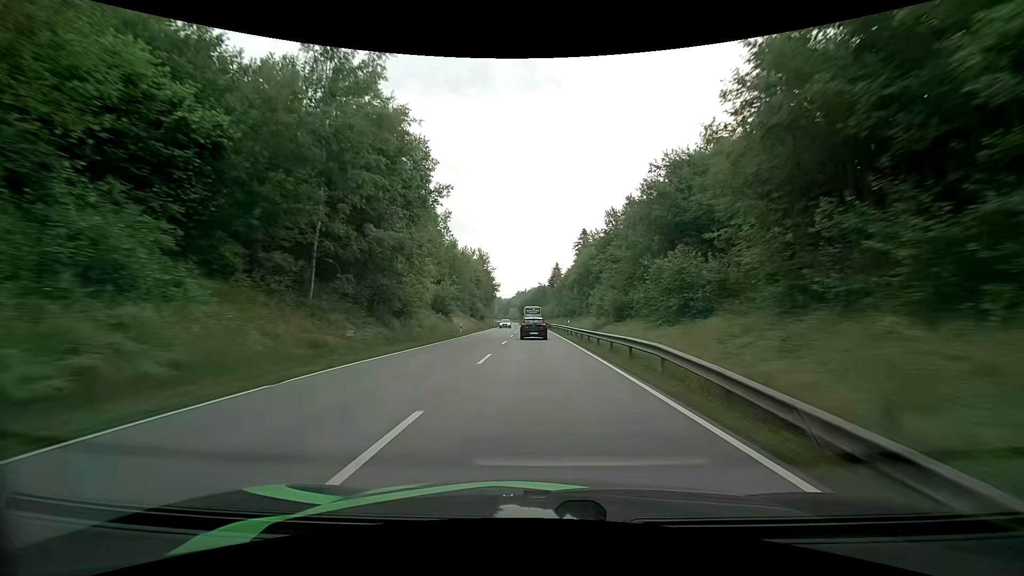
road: primary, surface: asphalt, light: Day
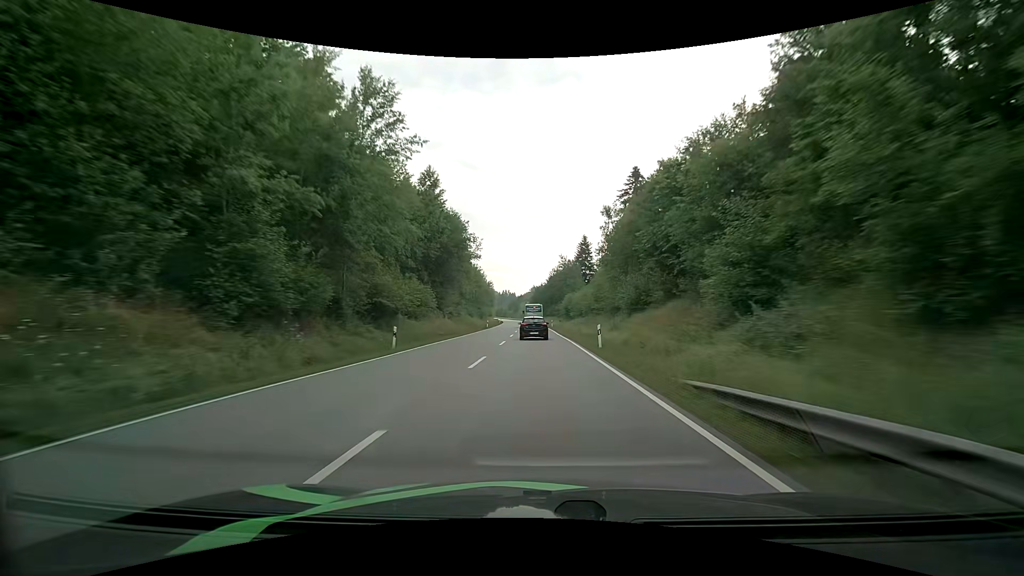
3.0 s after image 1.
(-0.7, +72.7) m; -2°
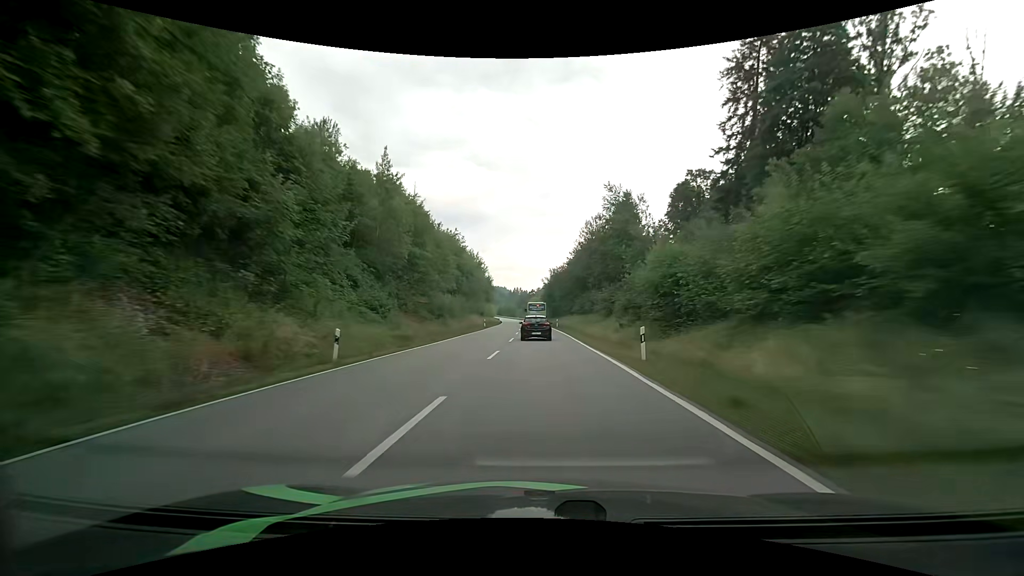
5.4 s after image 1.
(-0.6, +57.1) m; -2°
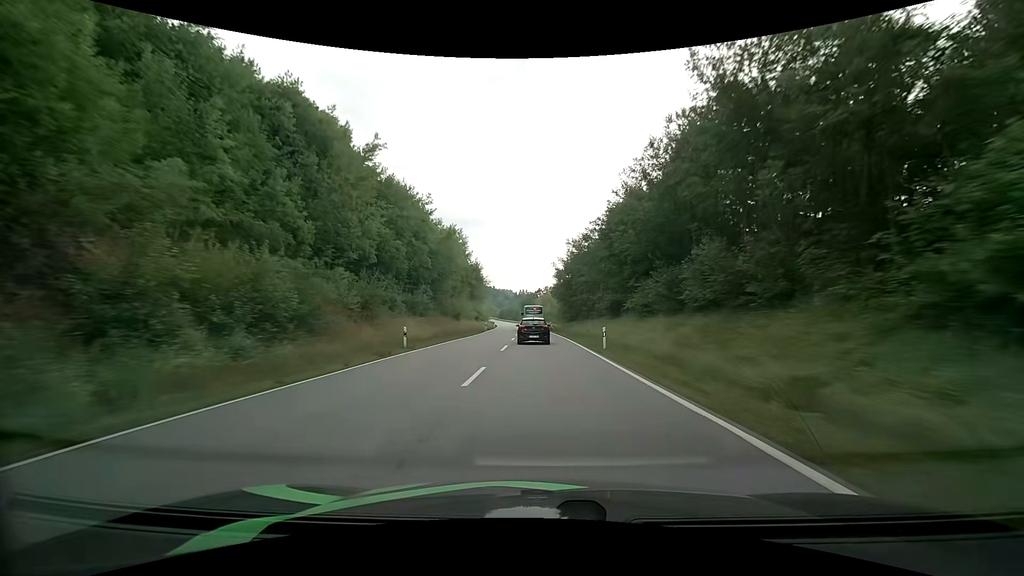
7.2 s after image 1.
(-0.1, +41.6) m; 0°
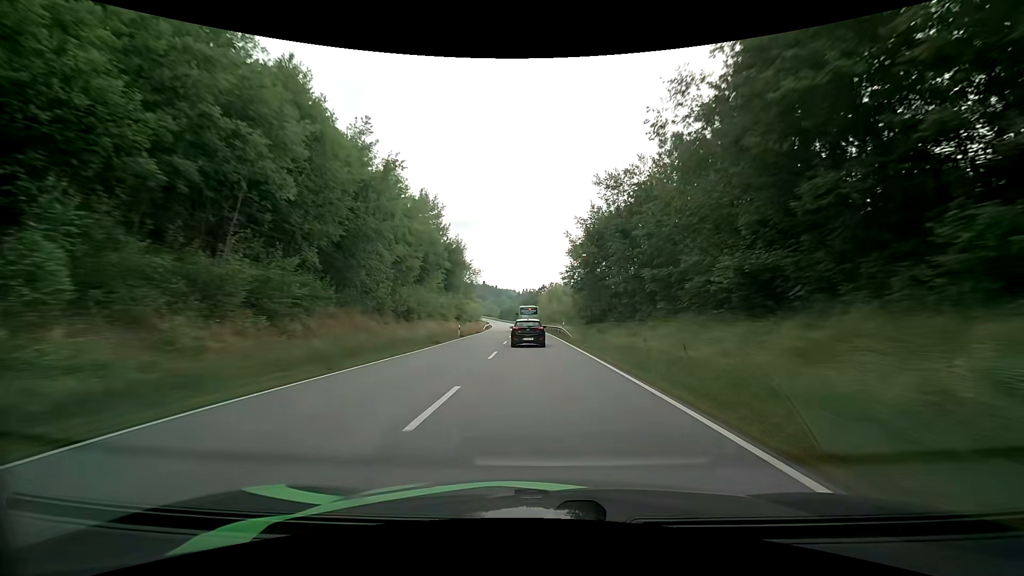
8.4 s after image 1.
(-0.1, +27.8) m; 0°
(0, +10) (0, +20) (0, +30) (-1, +40) (-1, +50) (-1, +60) (-2, +70) (-3, +80) (-3, +90) (-4, +100) m
